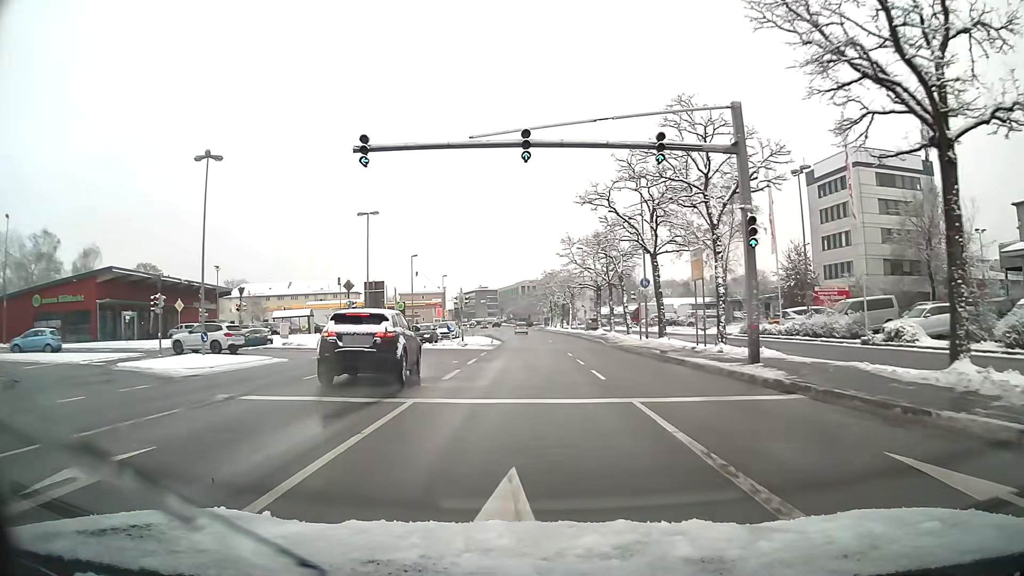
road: primary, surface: asphalt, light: Day
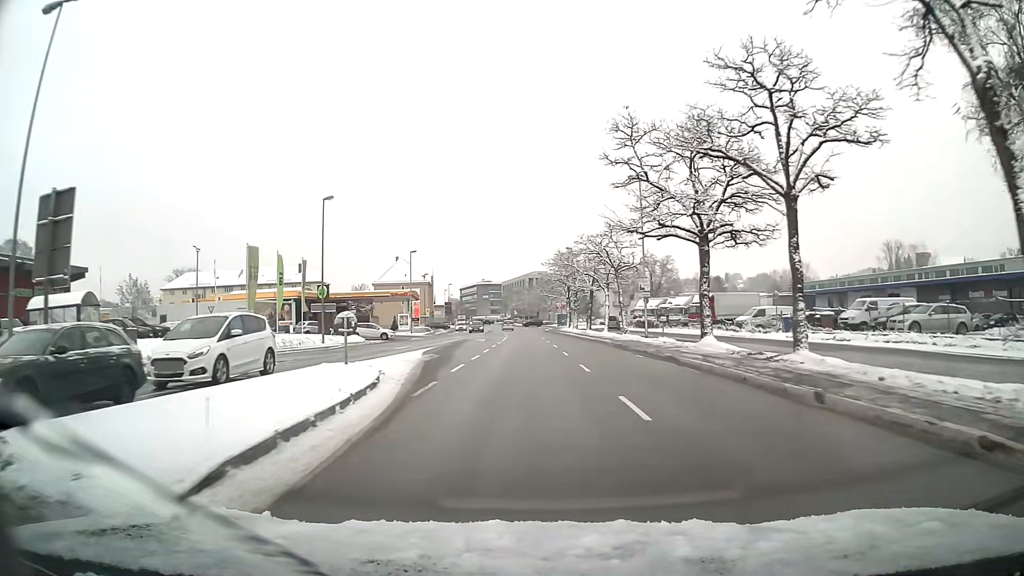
(-0.2, +39.9) m; -1°
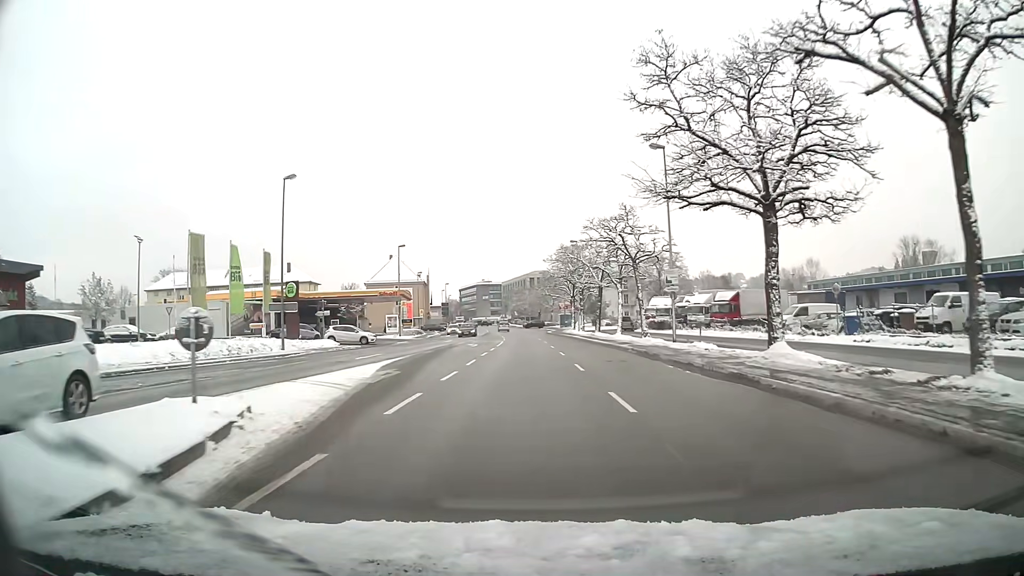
(0.0, +8.1) m; 0°
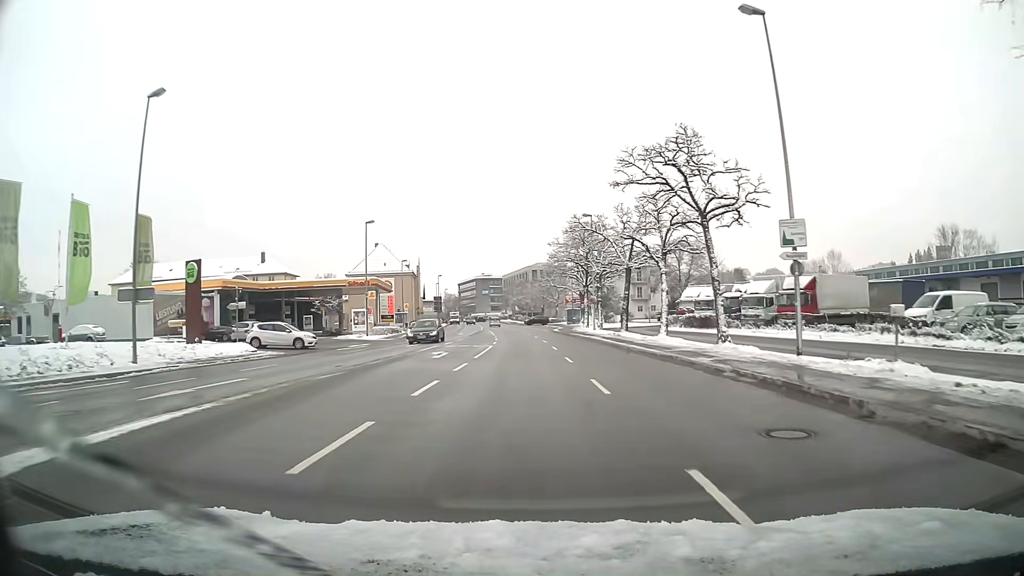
(0.0, +16.1) m; 0°
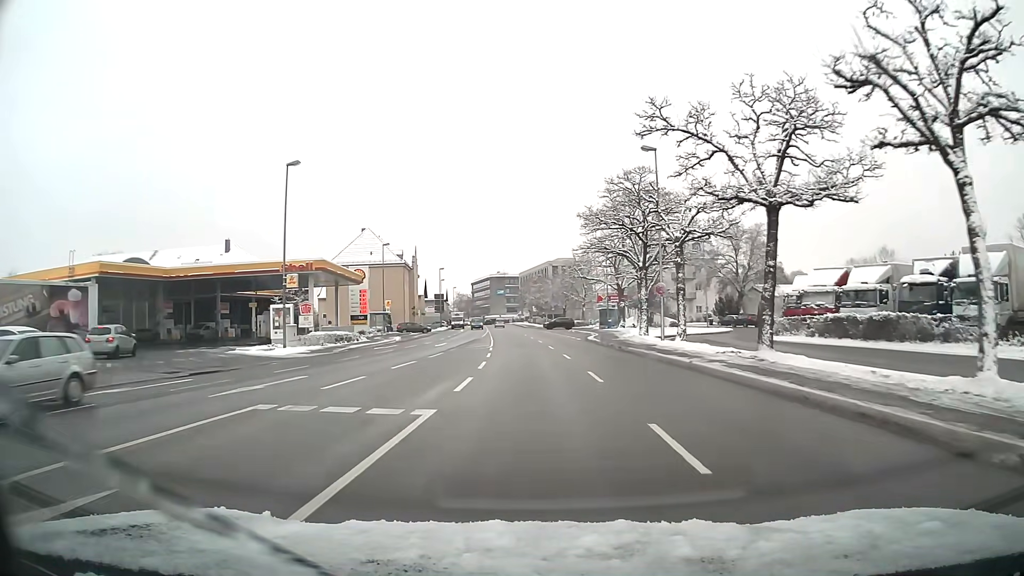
(-0.3, +24.2) m; -2°
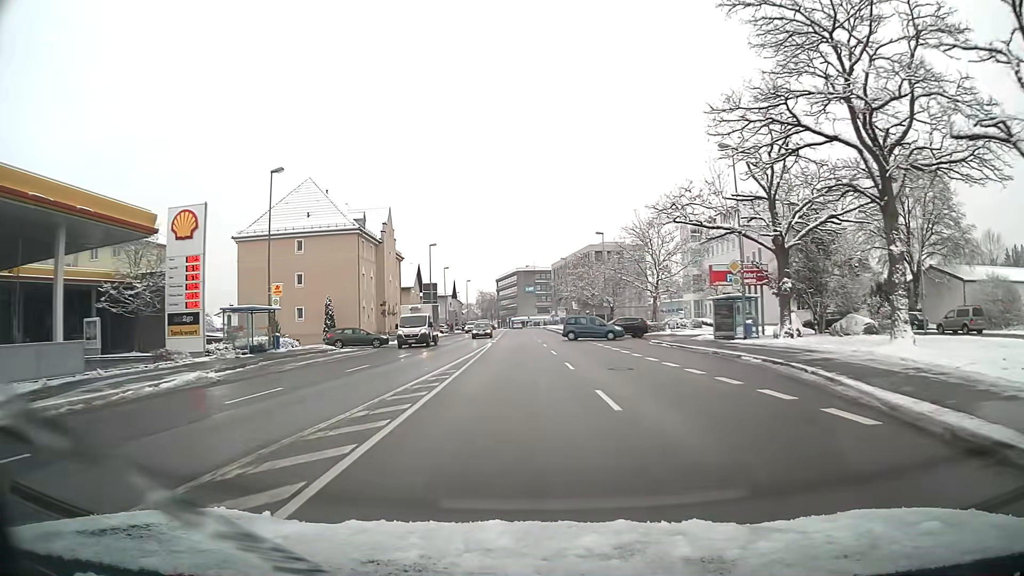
(-0.9, +40.7) m; -3°
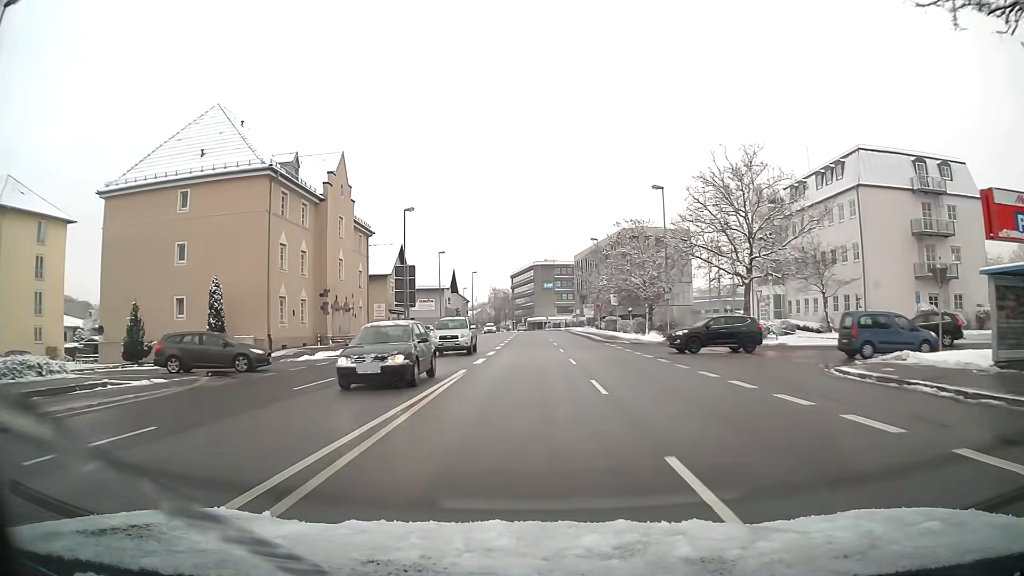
(-0.4, +24.6) m; -1°
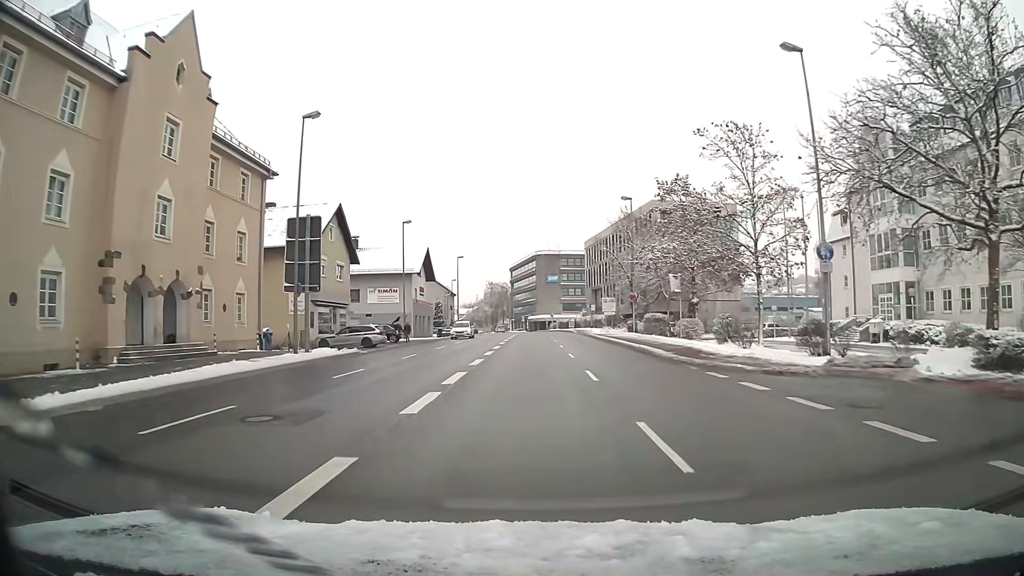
(0.0, +24.8) m; 0°
